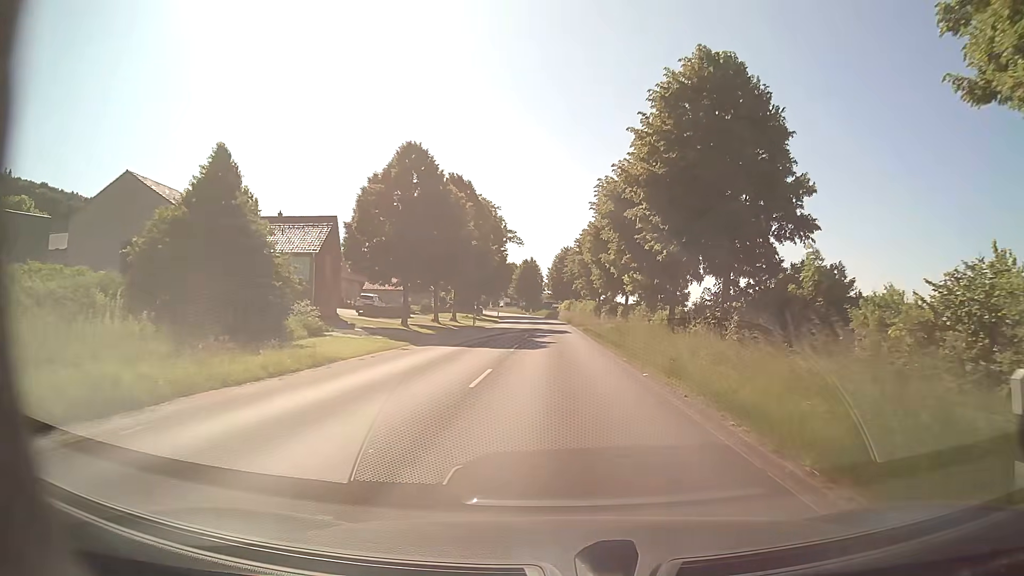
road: secondary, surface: asphalt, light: Day
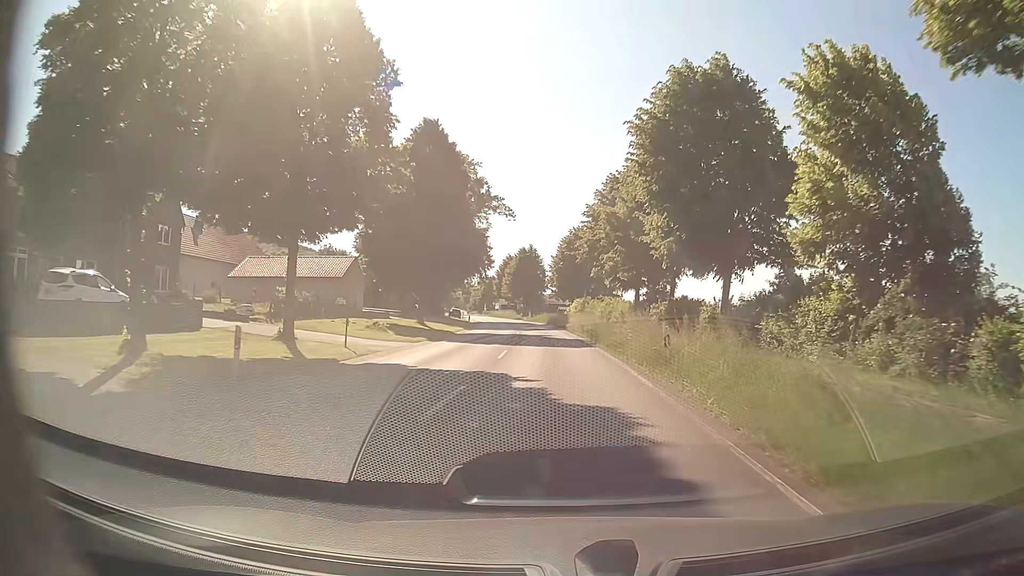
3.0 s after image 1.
(+0.1, +40.2) m; 0°
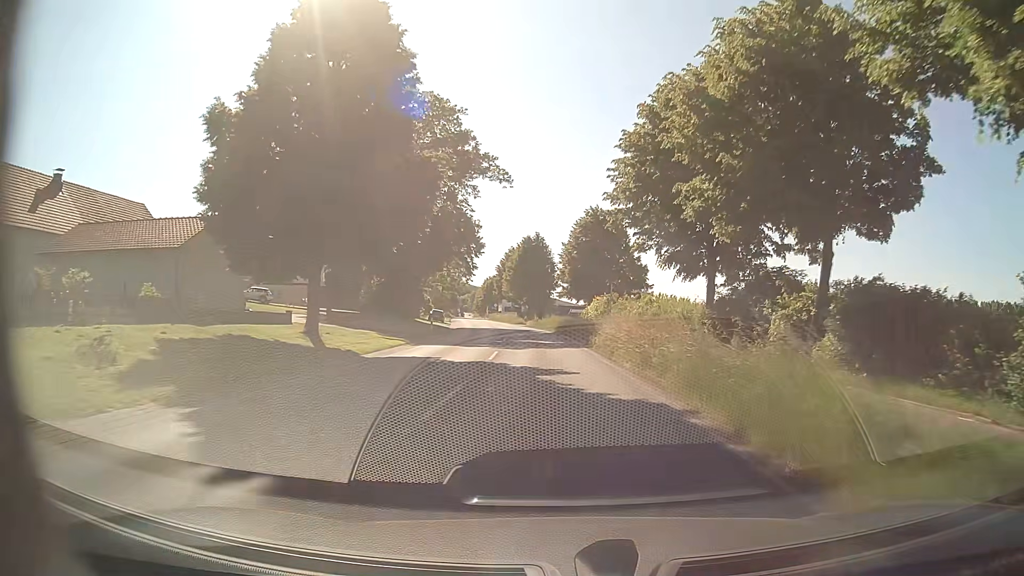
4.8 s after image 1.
(-0.4, +24.1) m; -1°
(0, +10) (-1, +20) (-1, +30) (-2, +40) (-3, +50) (-4, +60) (-5, +70) (-7, +80) (-8, +89) (-10, +99) m
